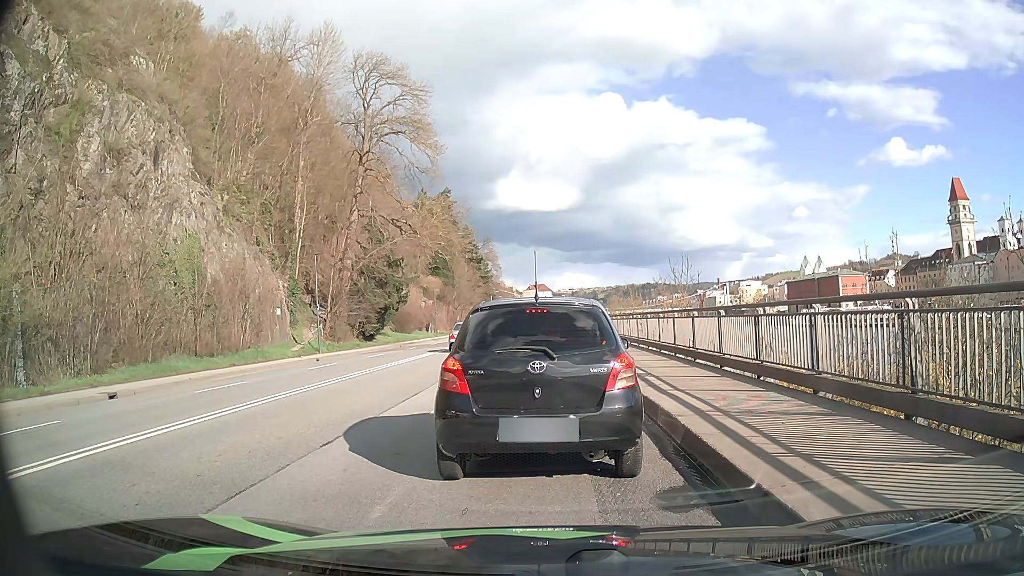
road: primary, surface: asphalt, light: Day
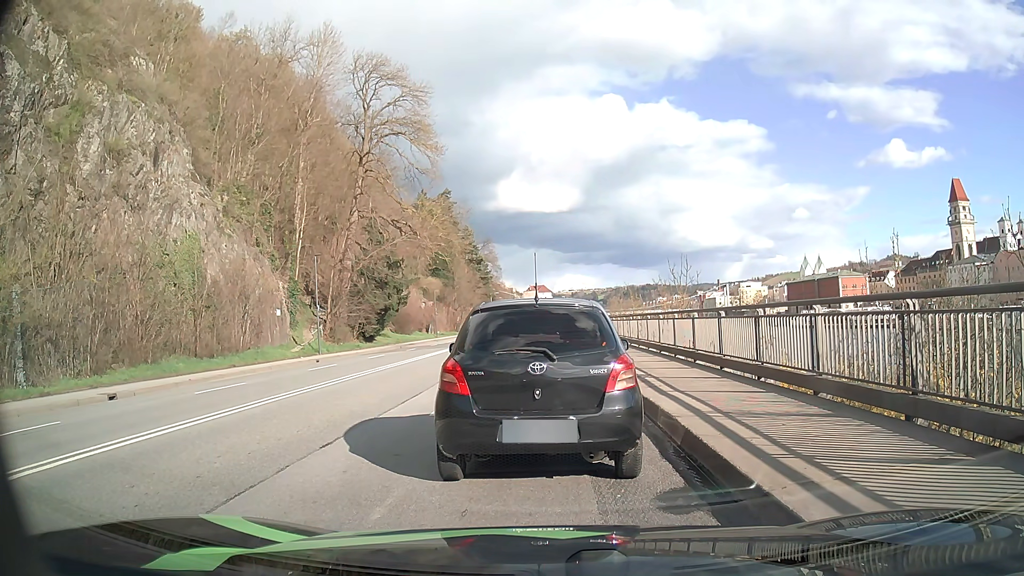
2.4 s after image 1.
(0.0, 0.0) m; 0°
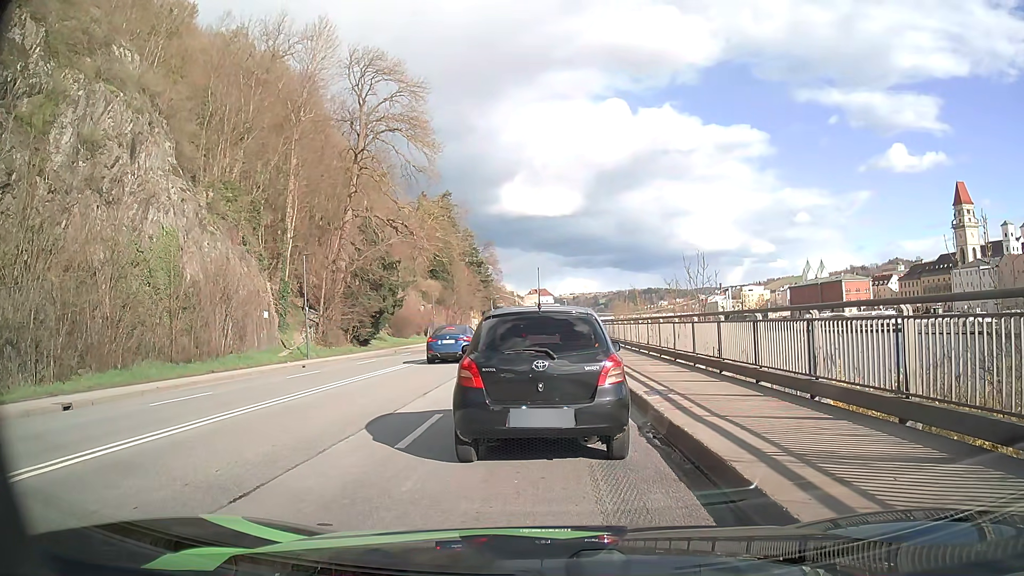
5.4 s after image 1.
(0.0, +2.4) m; -2°
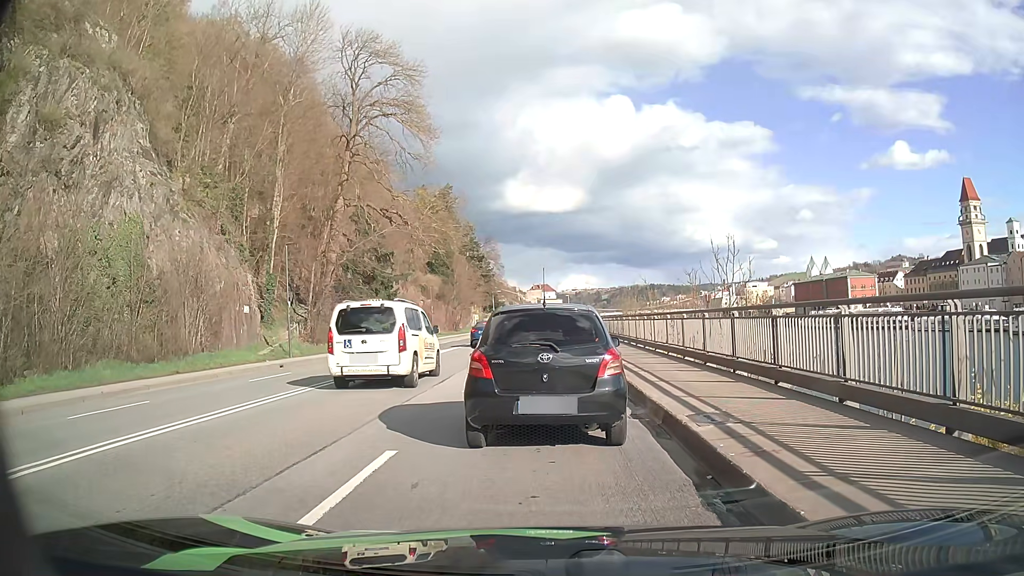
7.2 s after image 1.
(+0.1, +3.4) m; +2°
